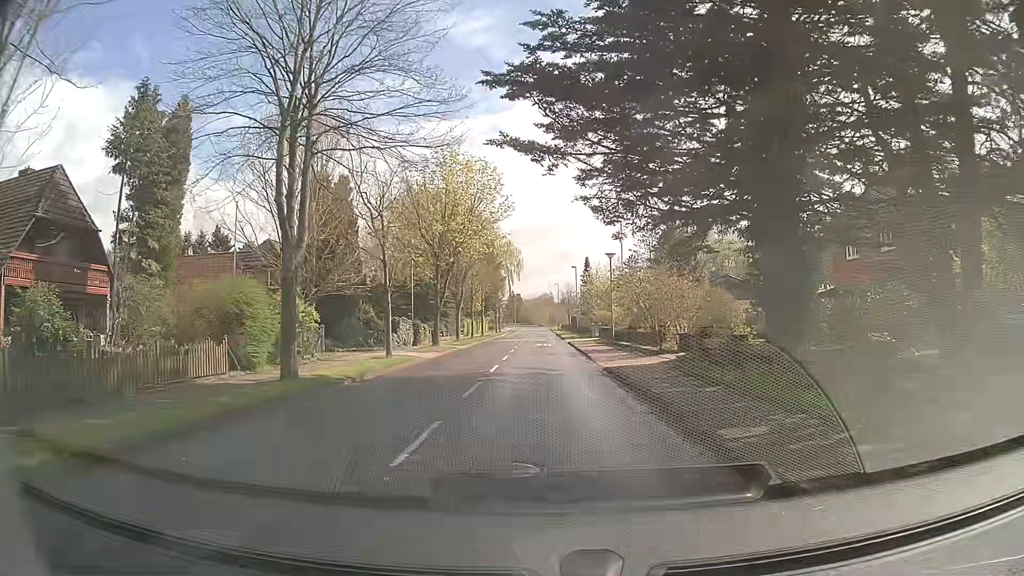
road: tertiary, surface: asphalt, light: Day
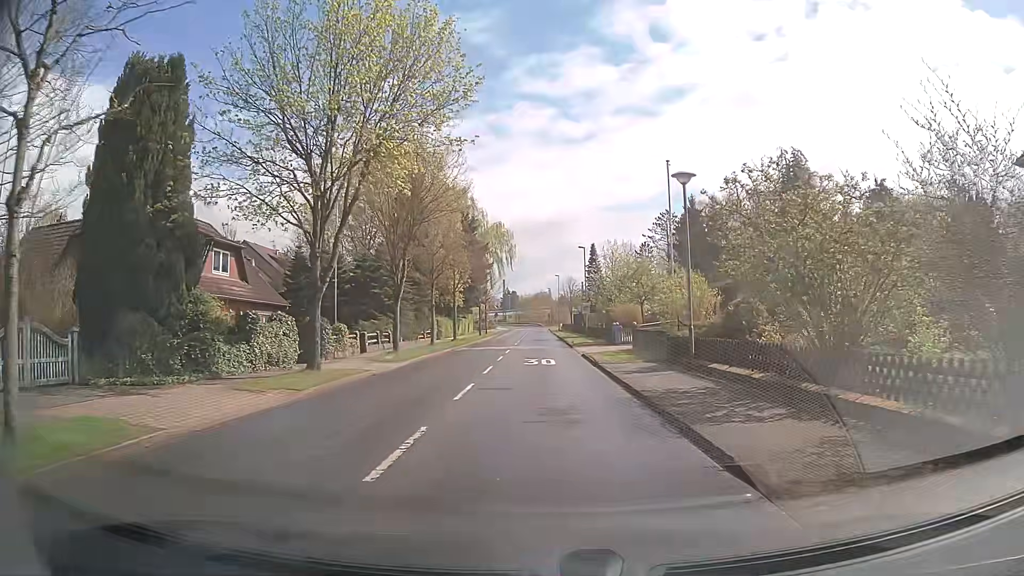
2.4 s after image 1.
(+0.1, +19.0) m; 0°
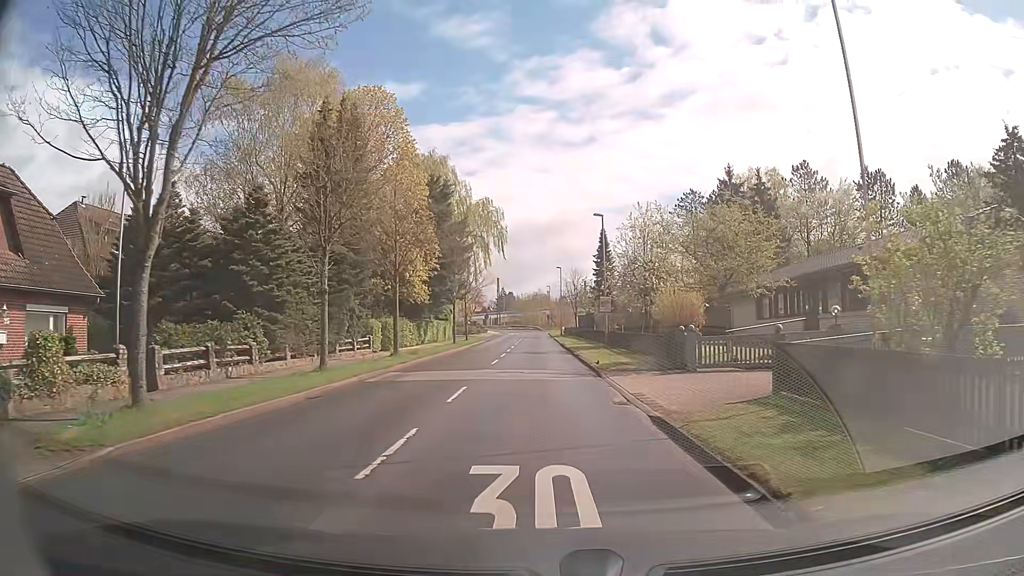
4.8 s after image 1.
(+0.1, +18.2) m; 0°
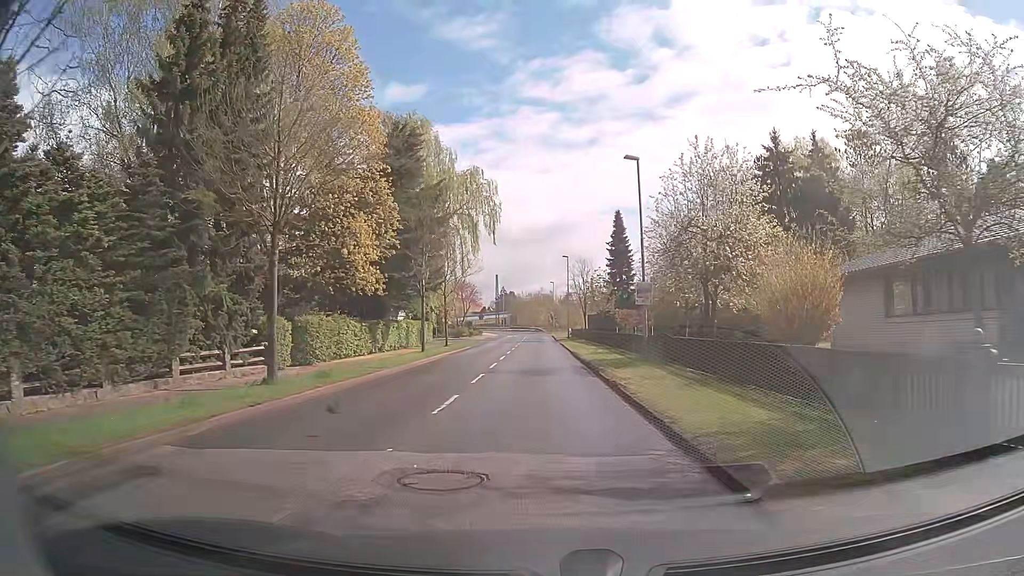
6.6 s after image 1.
(0.0, +13.4) m; 0°
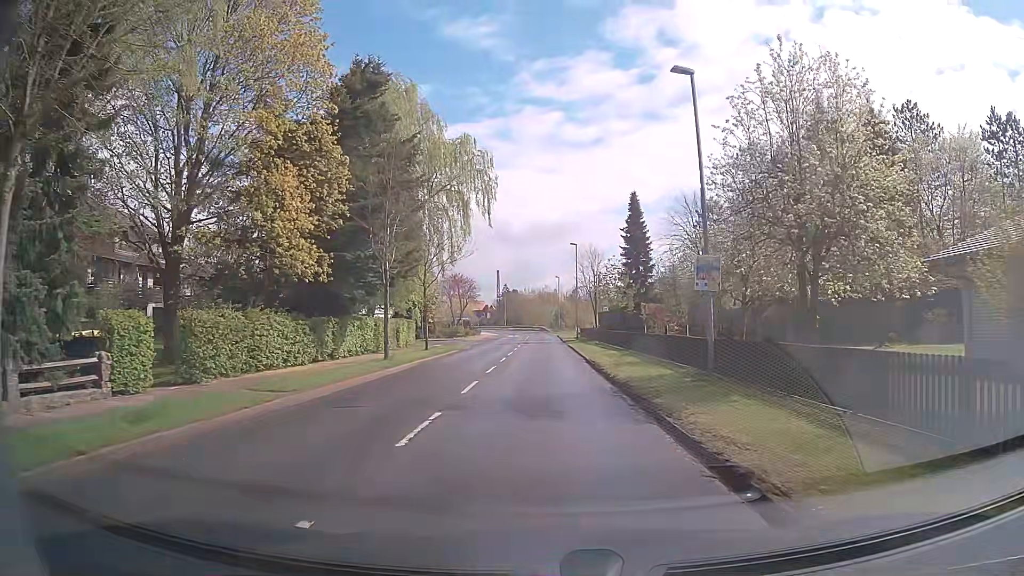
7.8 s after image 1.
(-0.1, +8.9) m; 0°
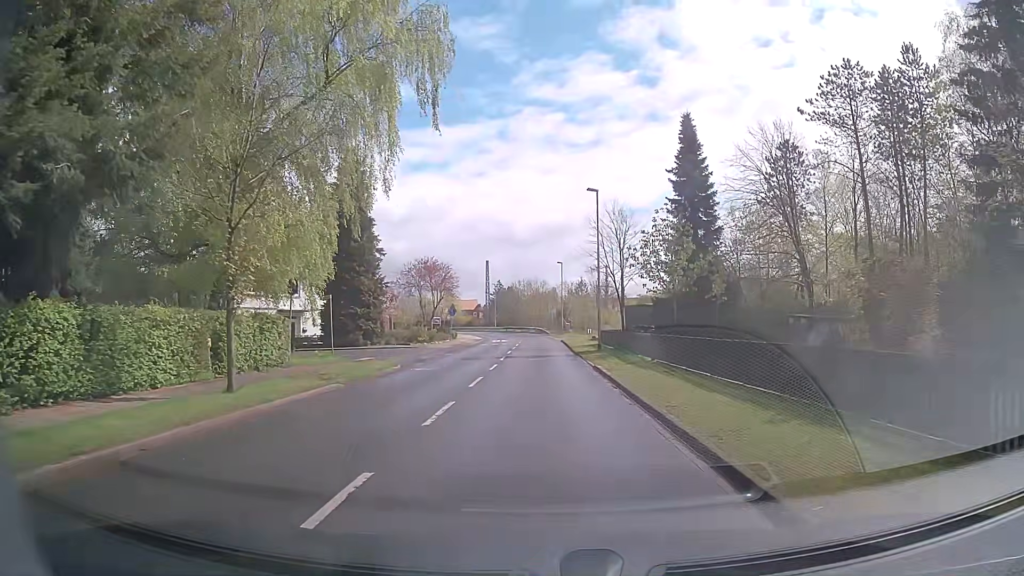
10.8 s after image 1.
(-0.3, +22.3) m; -1°
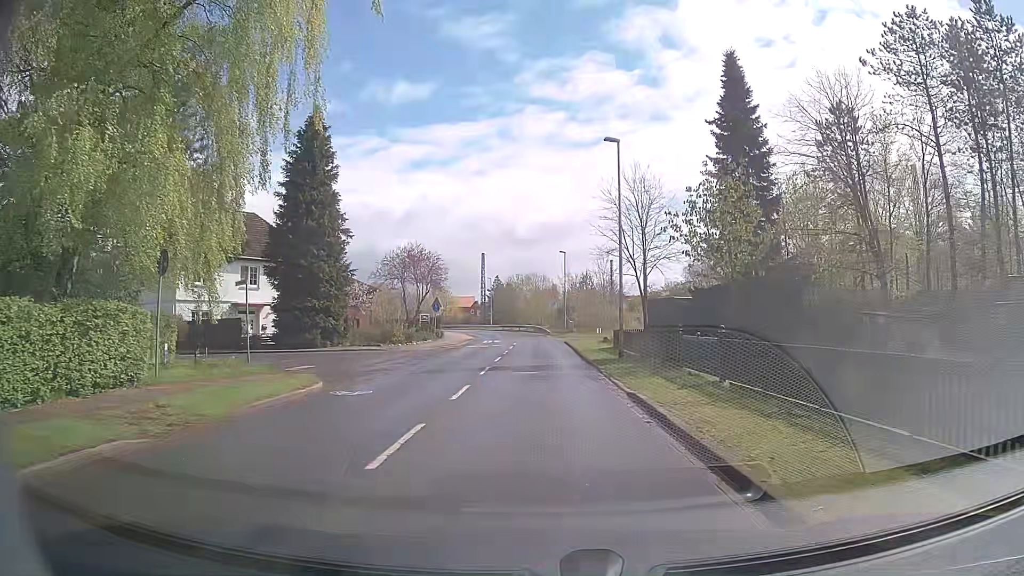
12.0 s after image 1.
(+0.1, +8.9) m; +1°
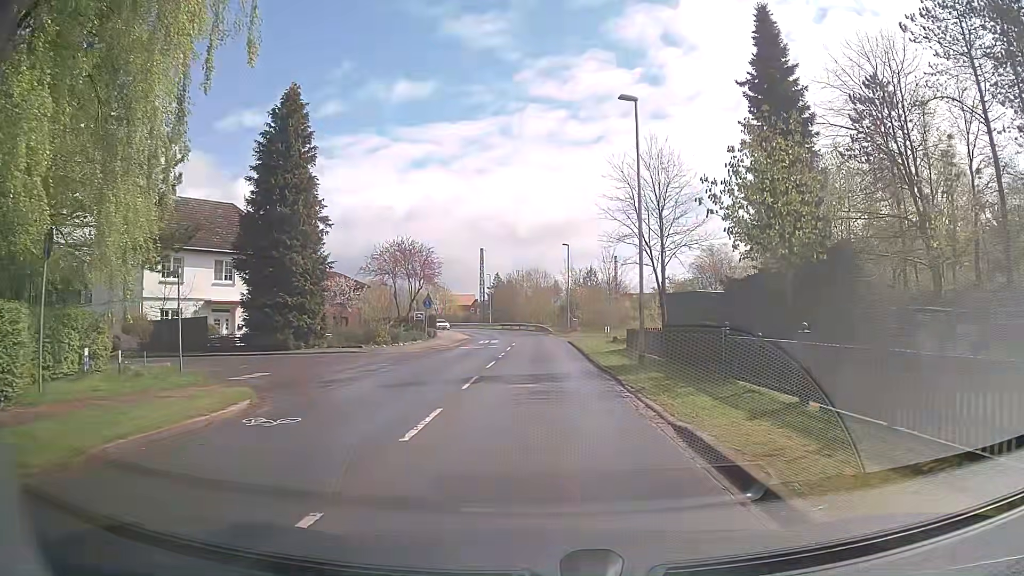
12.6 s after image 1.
(0.0, +4.5) m; 0°
(0, +10) (0, +20) (0, +30) (0, +40) (-1, +50) (-1, +60) (-3, +70) (-5, +80) (-8, +89) (-12, +98) m
